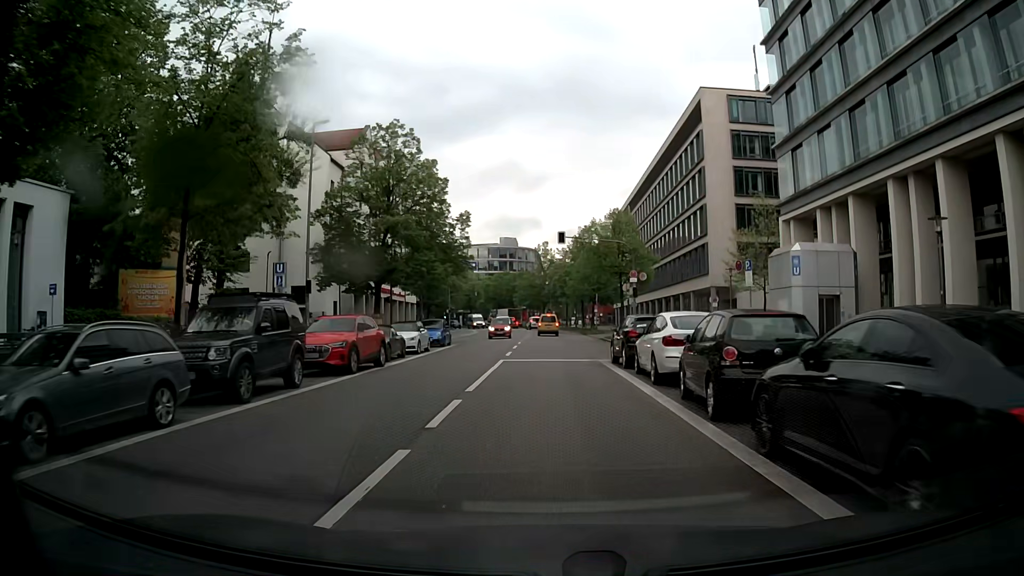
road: tertiary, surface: asphalt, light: Day
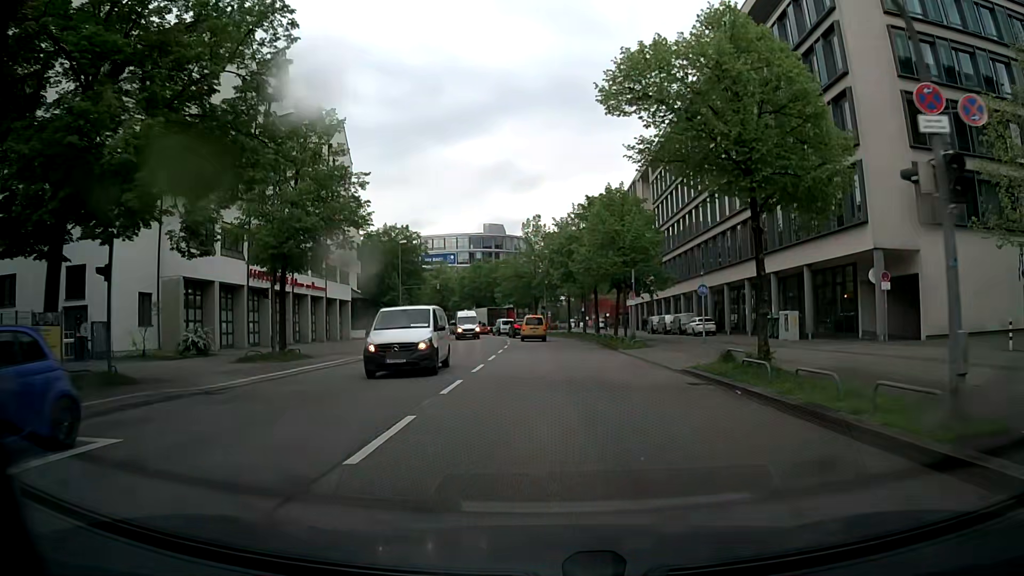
(+0.2, +31.9) m; 0°
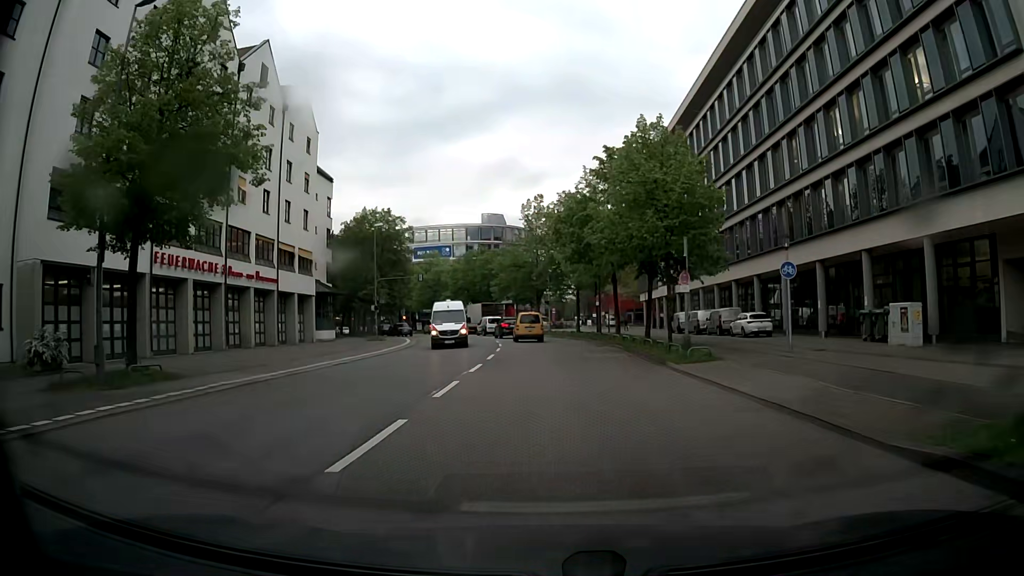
(0.0, +12.5) m; -1°
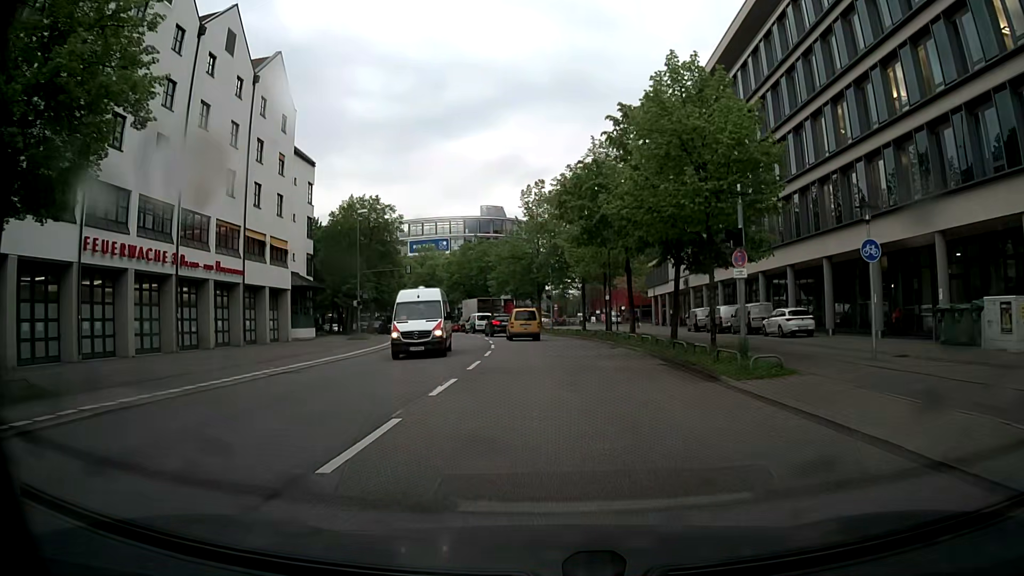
(+0.1, +6.3) m; +1°
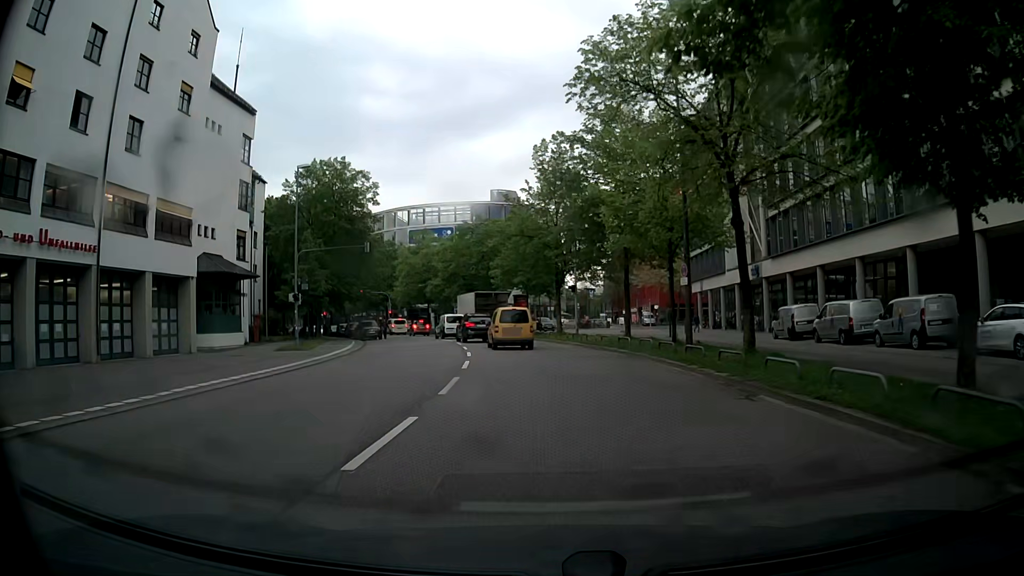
(-0.3, +17.8) m; -2°
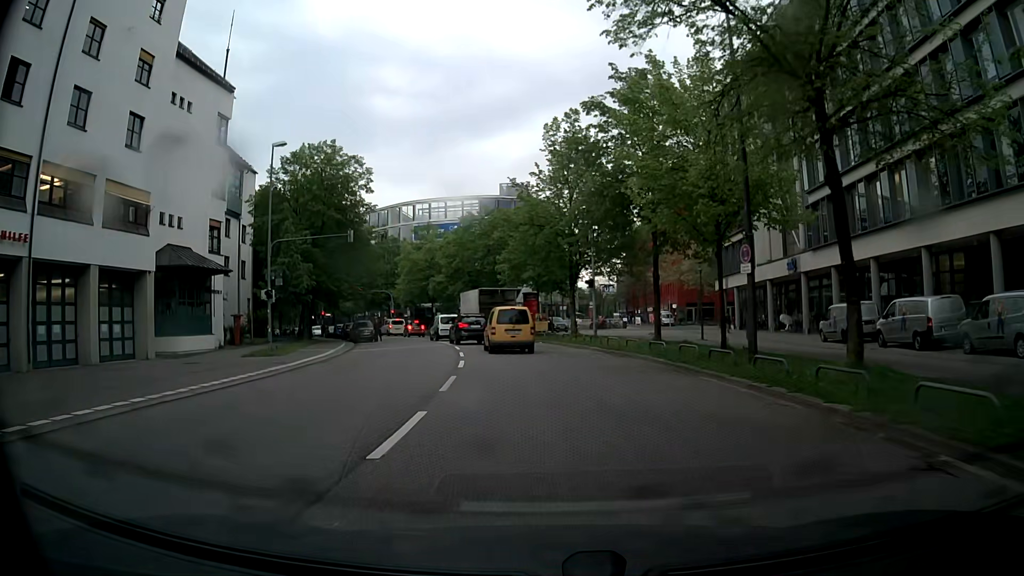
(-0.1, +5.5) m; -2°
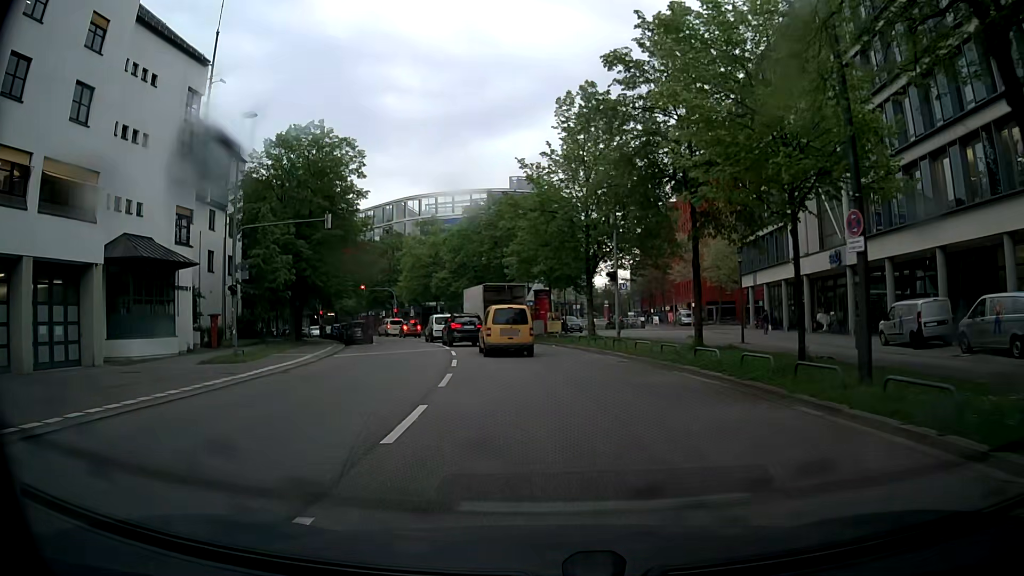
(+0.1, +5.3) m; 0°
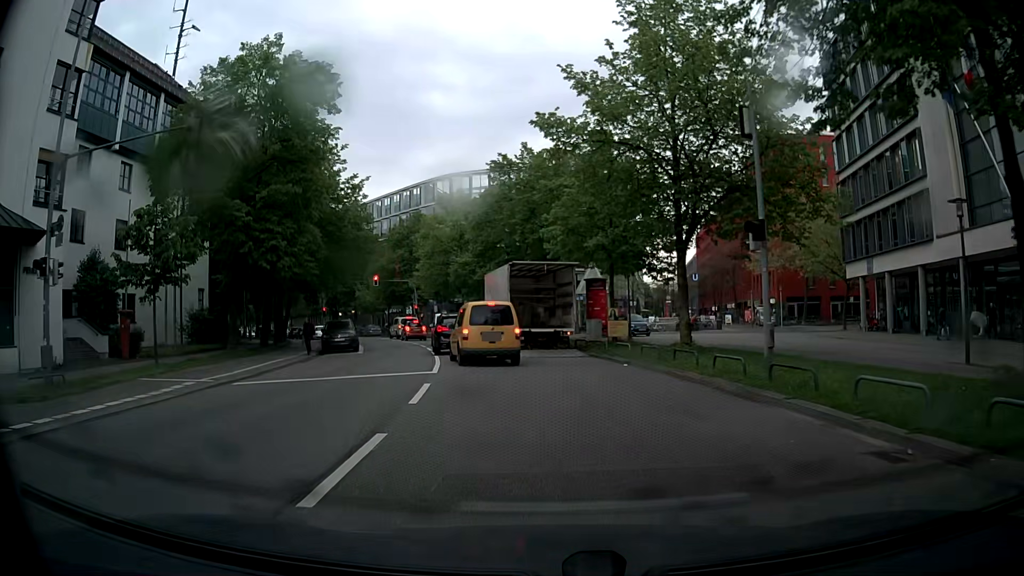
(-0.5, +14.5) m; -4°
